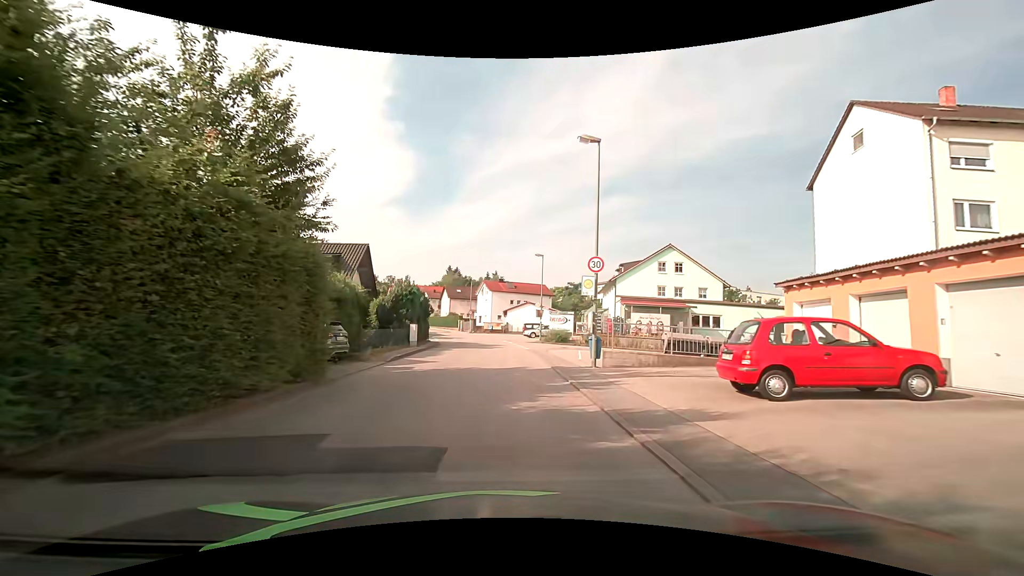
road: unclassified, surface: asphalt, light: Day
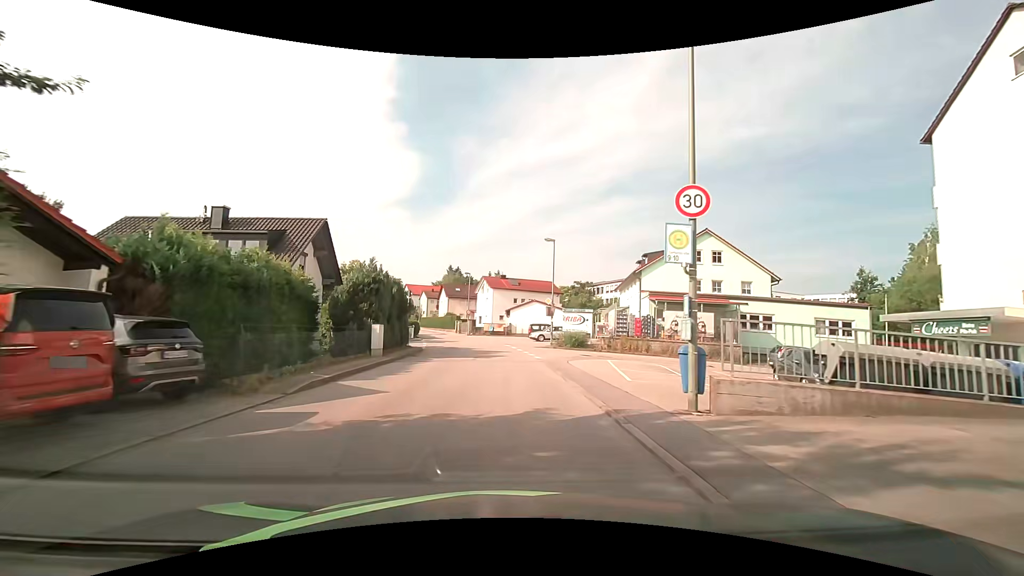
(0.0, +8.9) m; 0°
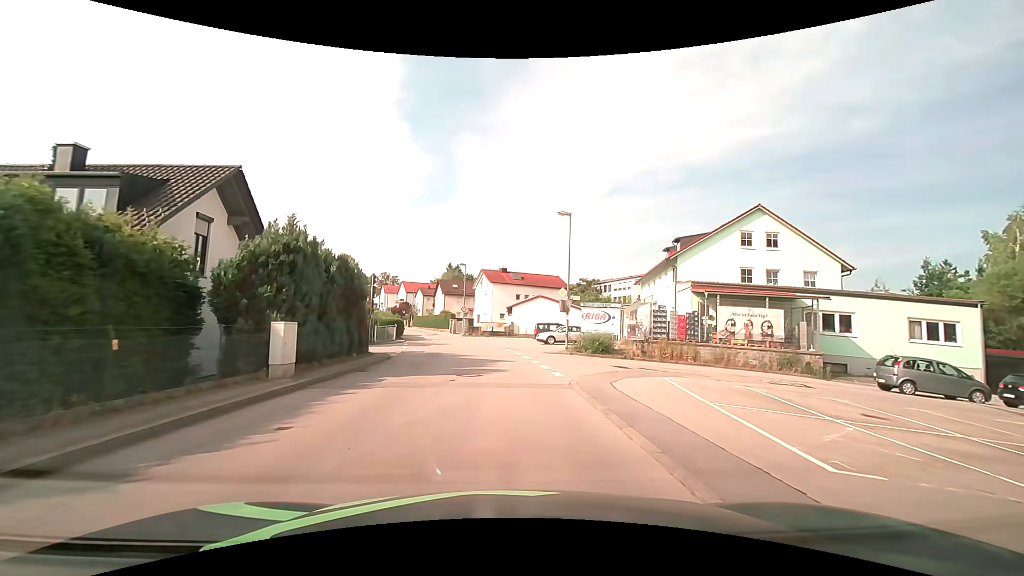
(0.0, +8.9) m; 0°
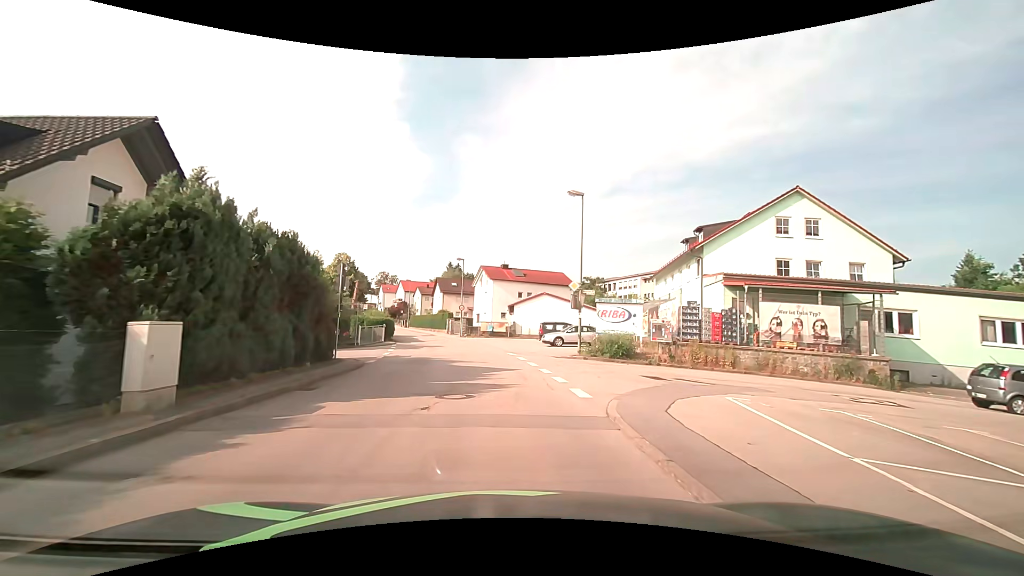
(0.0, +4.5) m; 0°
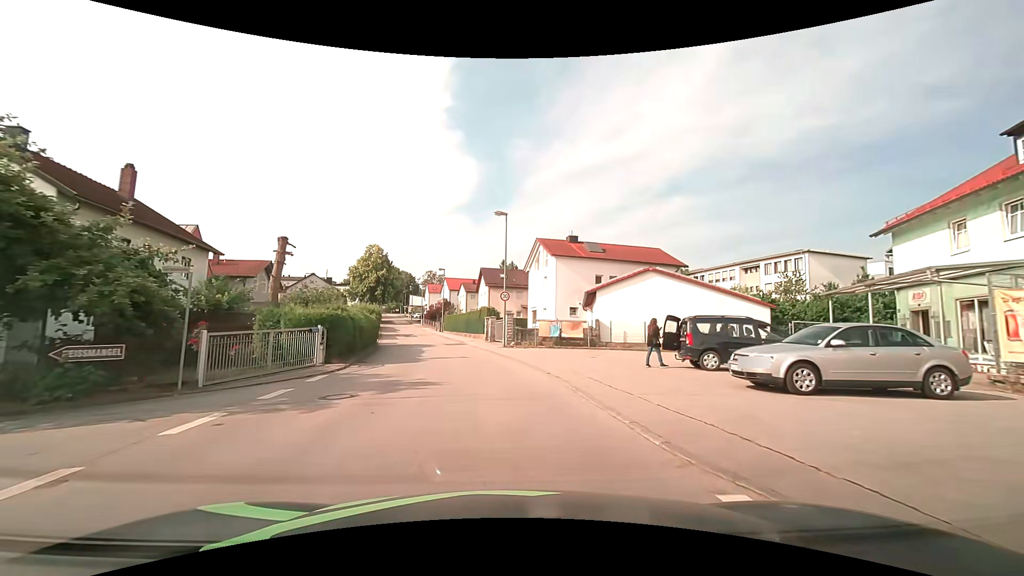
(-0.9, +22.2) m; -7°
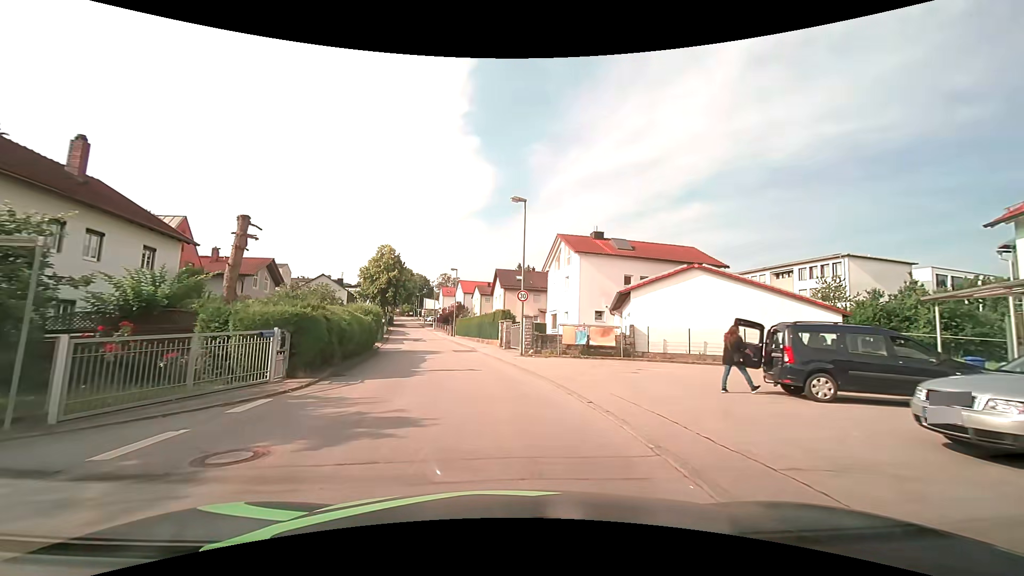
(0.0, +4.4) m; -1°
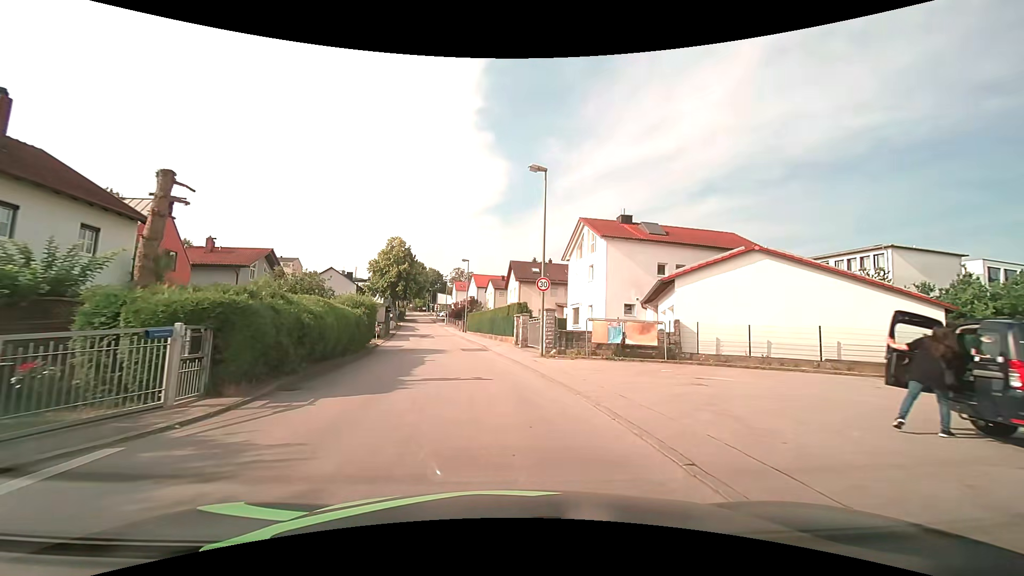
(-0.1, +4.4) m; -2°
(0, +10) (-1, +20) (-3, +30) (-5, +40) (-6, +50) (-8, +59) (-10, +69) (-12, +79) (-14, +89) (-16, +99) m
